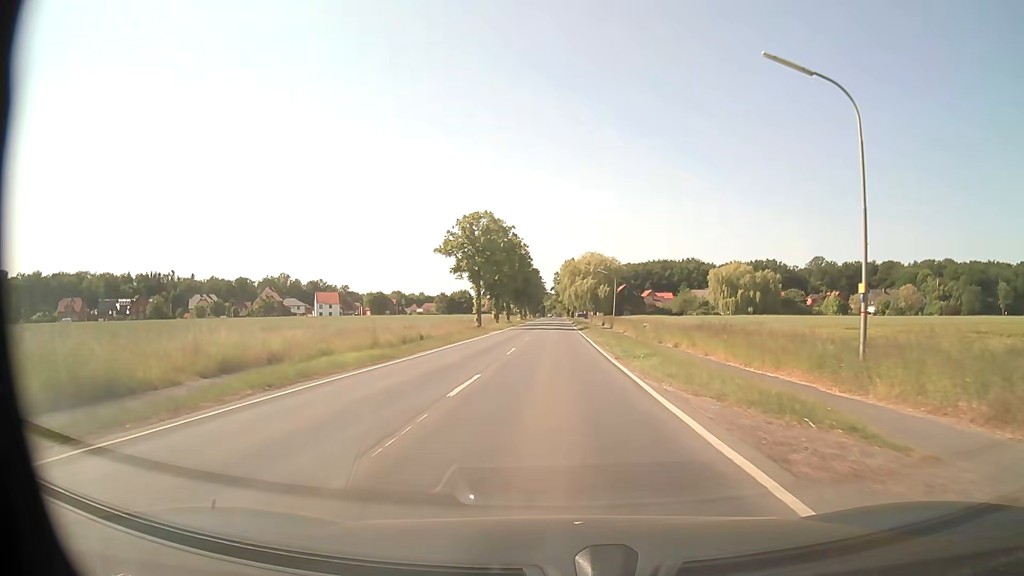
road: secondary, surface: asphalt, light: Day
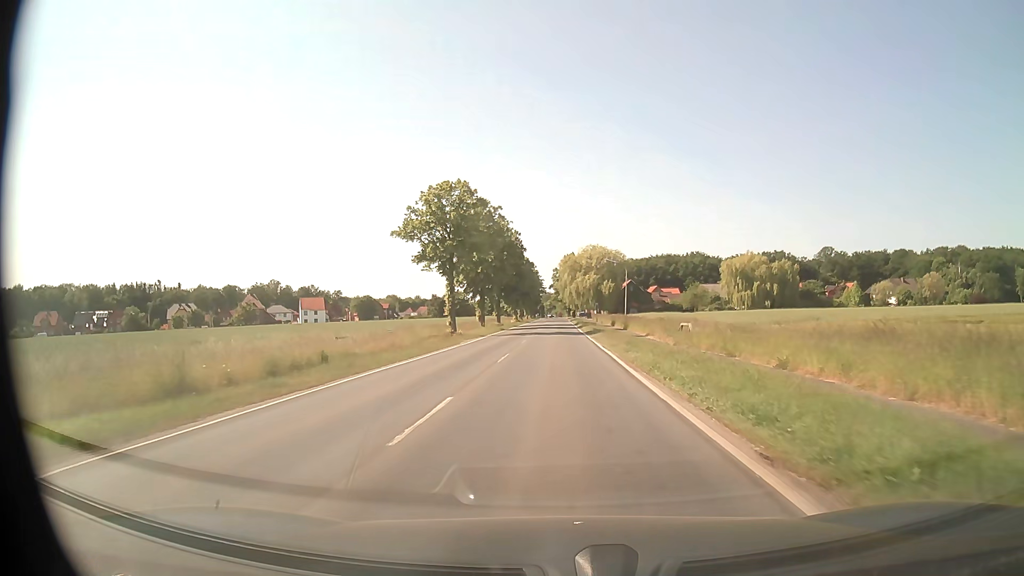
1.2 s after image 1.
(0.0, +16.0) m; 0°
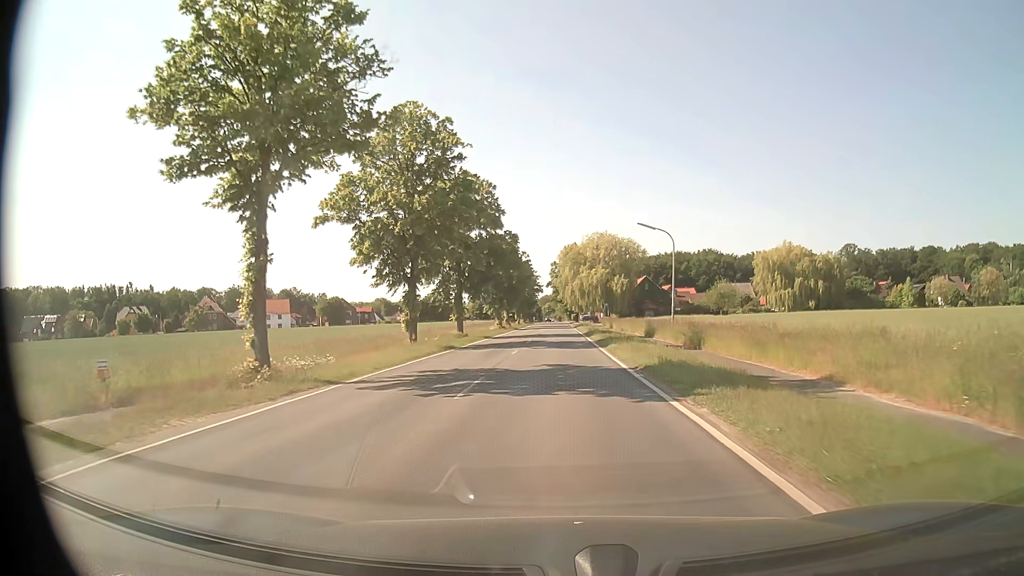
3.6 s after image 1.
(0.0, +31.9) m; 0°
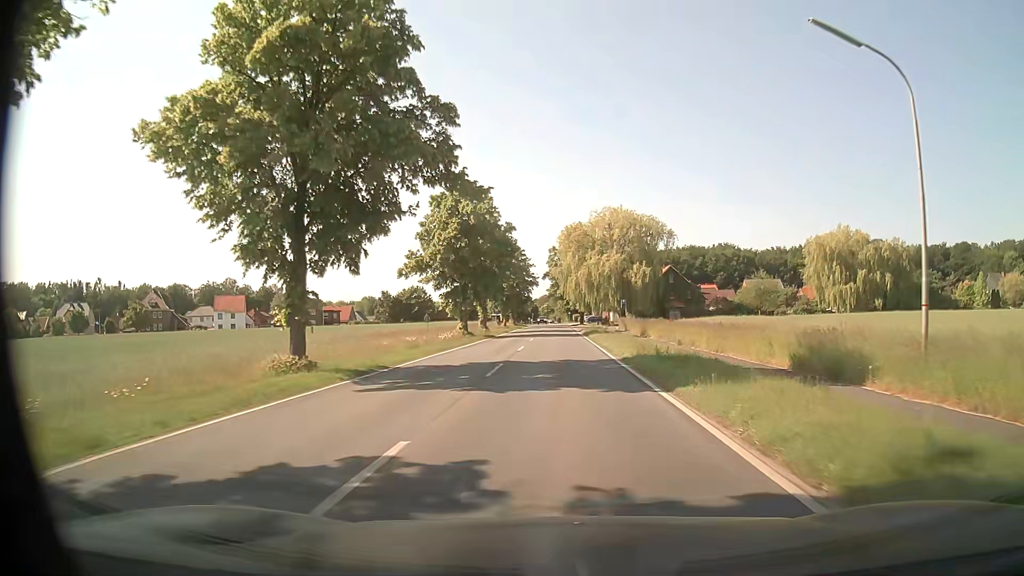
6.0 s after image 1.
(0.0, +32.0) m; 0°
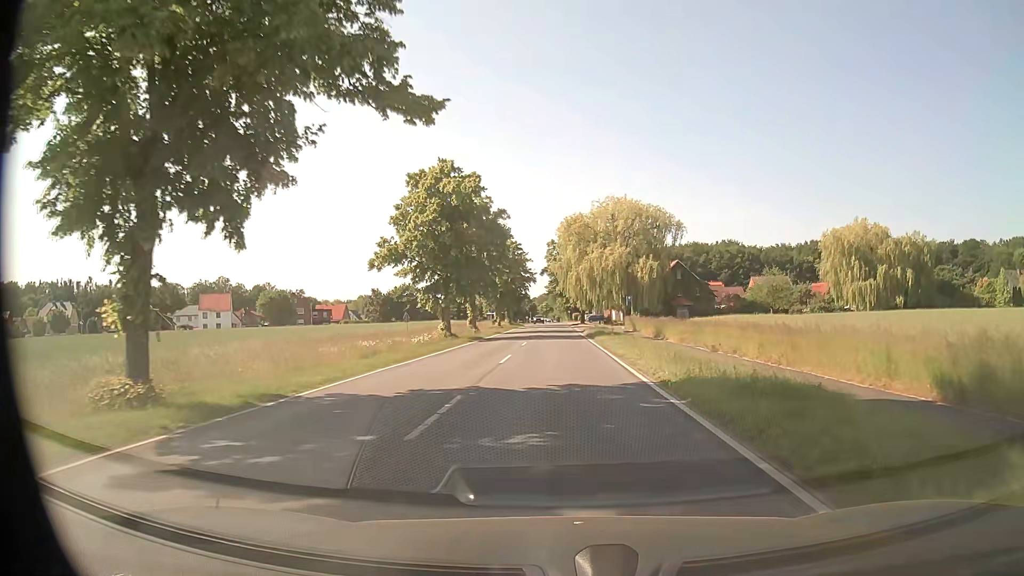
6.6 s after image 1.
(0.0, +8.0) m; 0°
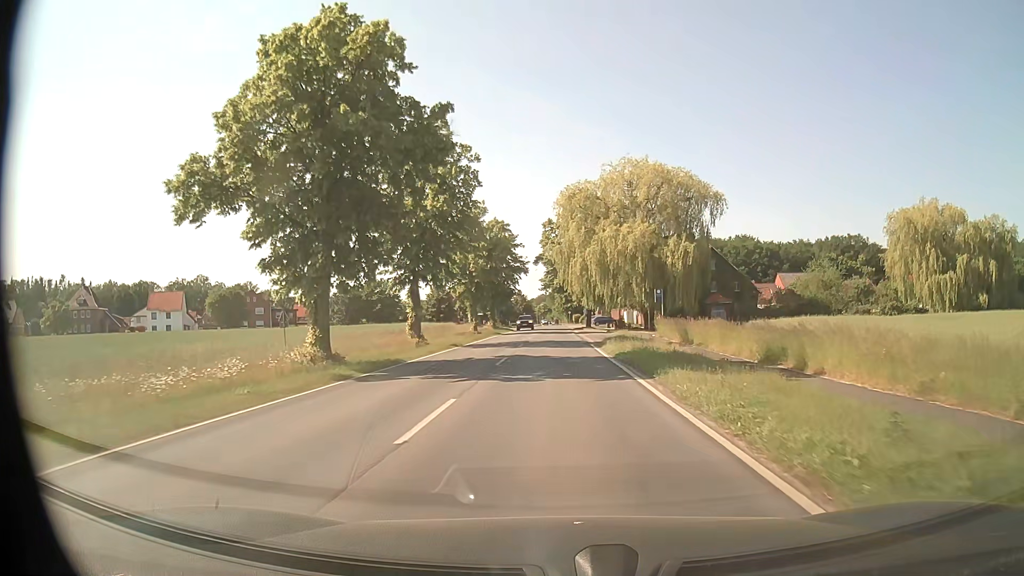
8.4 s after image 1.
(+0.1, +24.2) m; 0°
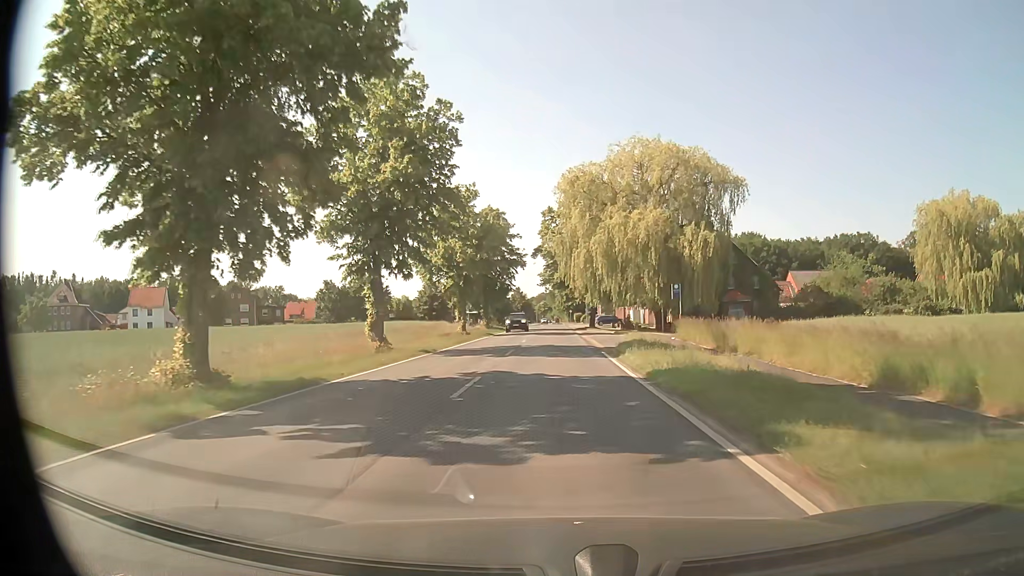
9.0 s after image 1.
(0.0, +8.1) m; 0°
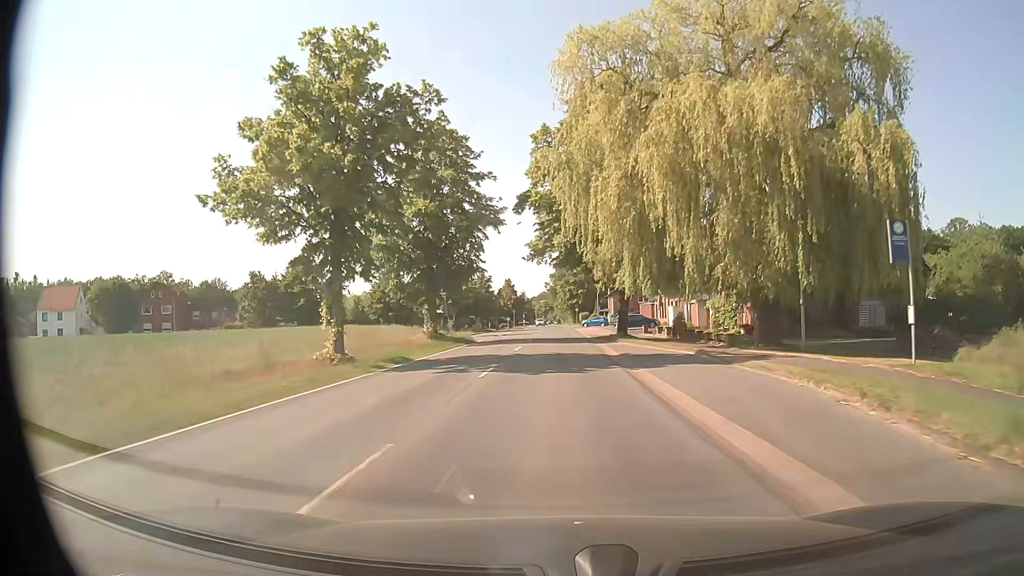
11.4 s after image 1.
(0.0, +32.3) m; 0°
(0, +10) (0, +20) (0, +30) (0, +40) (0, +50) (0, +60) (0, +70) (0, +80) (0, +90) (0, +100) m
